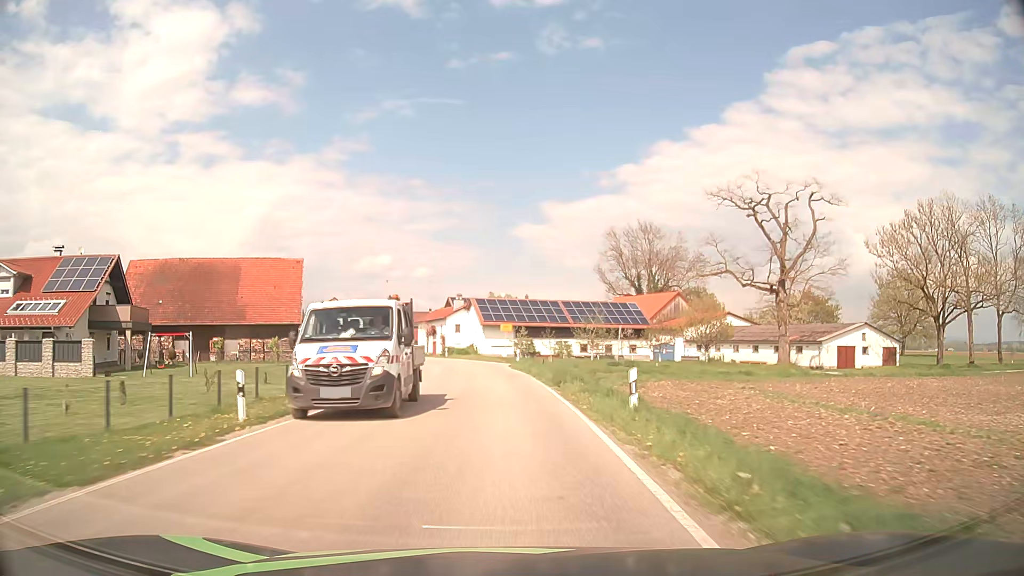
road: secondary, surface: asphalt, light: Day
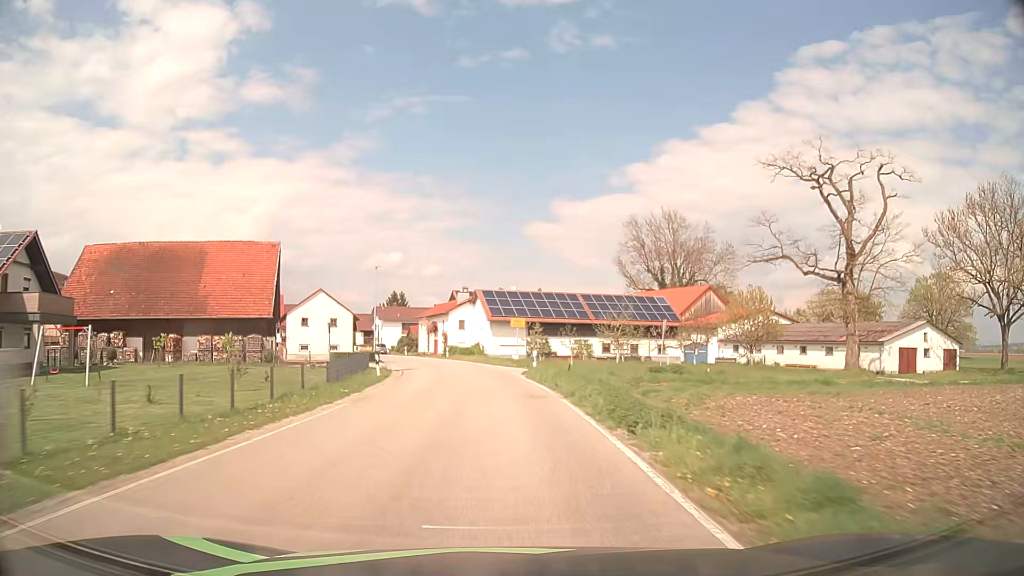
(-0.1, +10.8) m; -1°
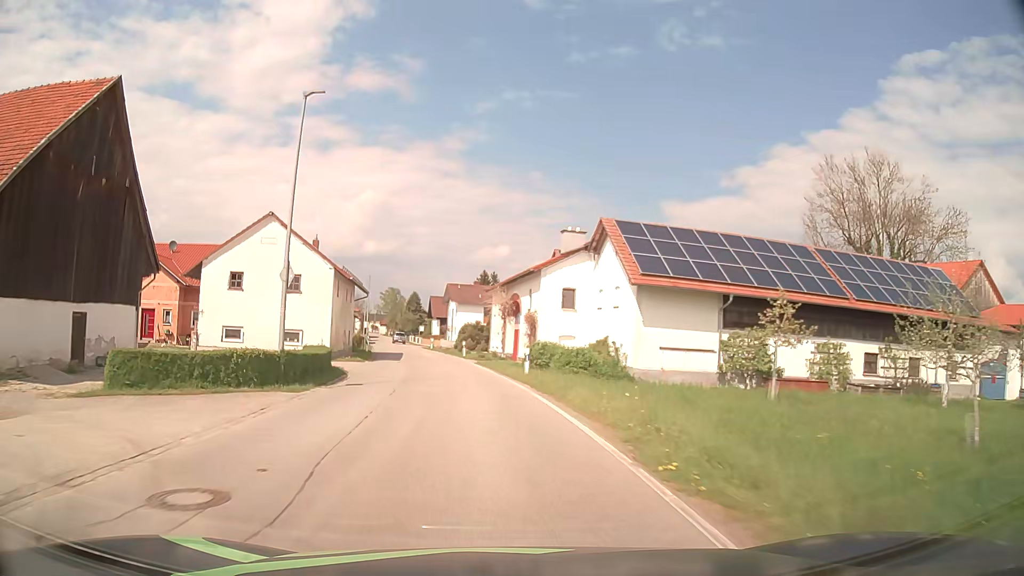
(-2.3, +39.7) m; -9°
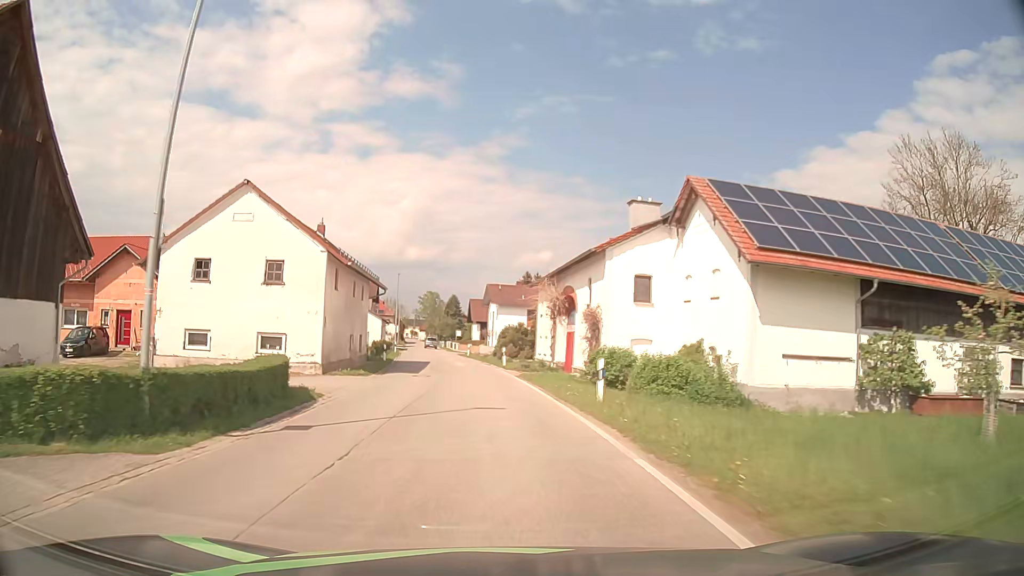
(-0.2, +9.0) m; -3°
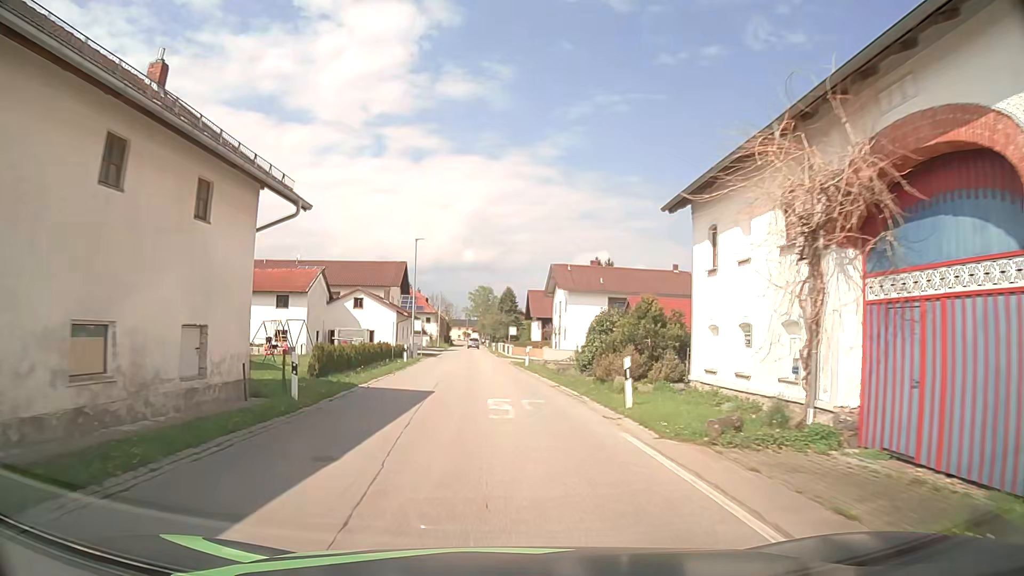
(-1.3, +25.3) m; -5°
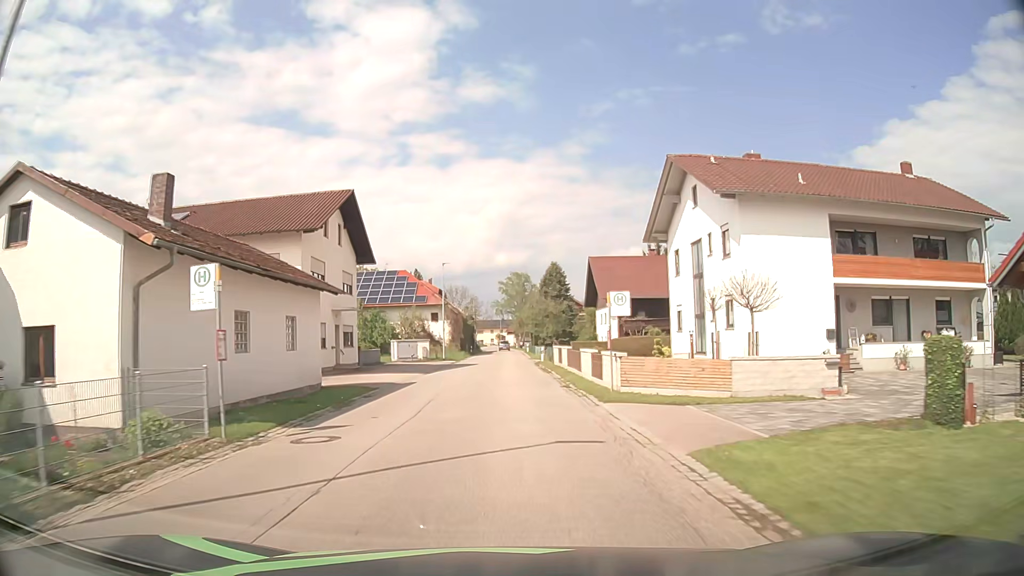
(-1.3, +41.1) m; -3°
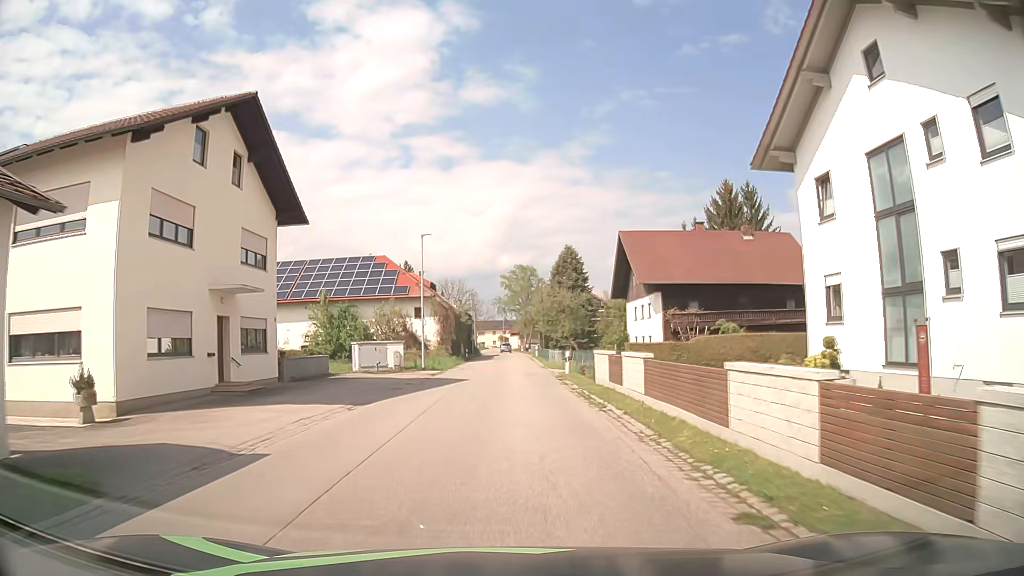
(-0.1, +16.2) m; 0°
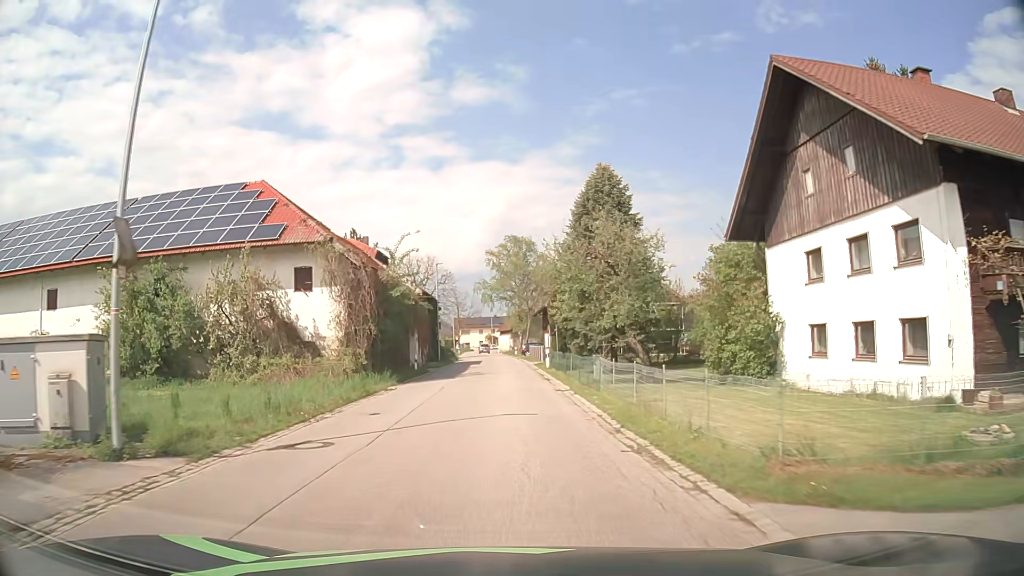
(+0.3, +32.0) m; +1°
(0, +10) (0, +20) (0, +30) (0, +40) (0, +50) (0, +60) (-1, +70) (-1, +80) (-2, +90) (-2, +100) m
